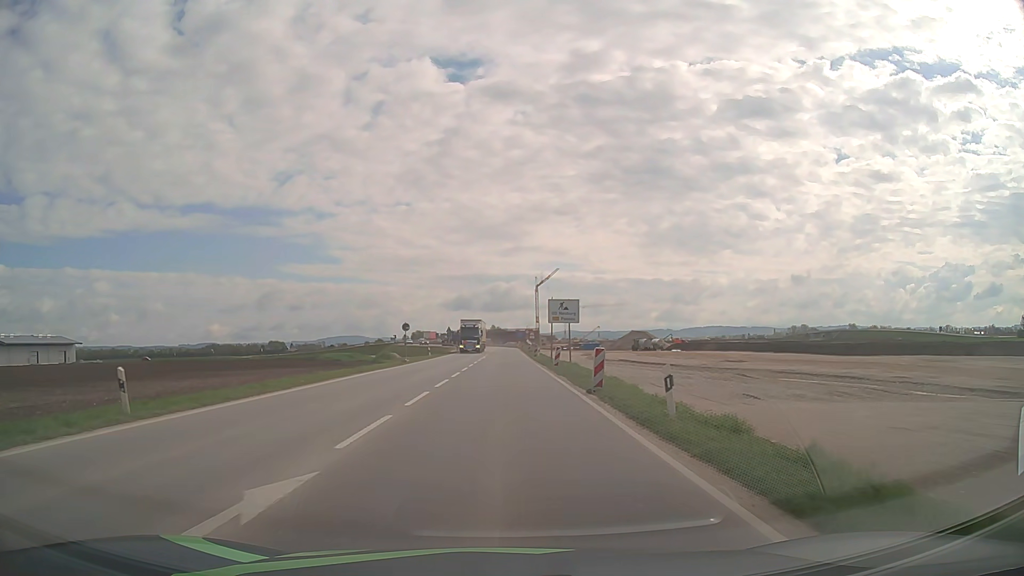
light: Day
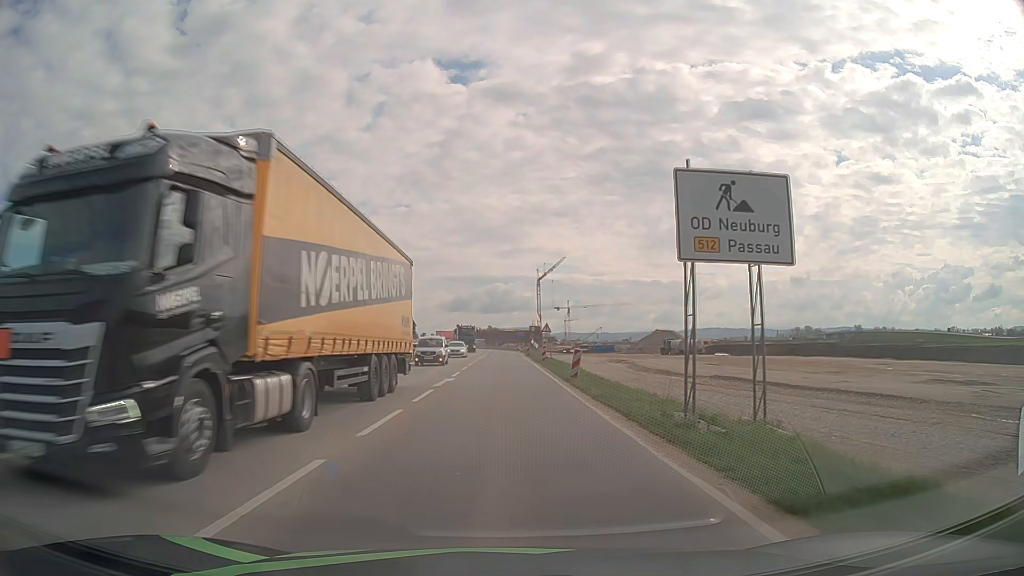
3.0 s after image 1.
(0.0, +35.0) m; 0°
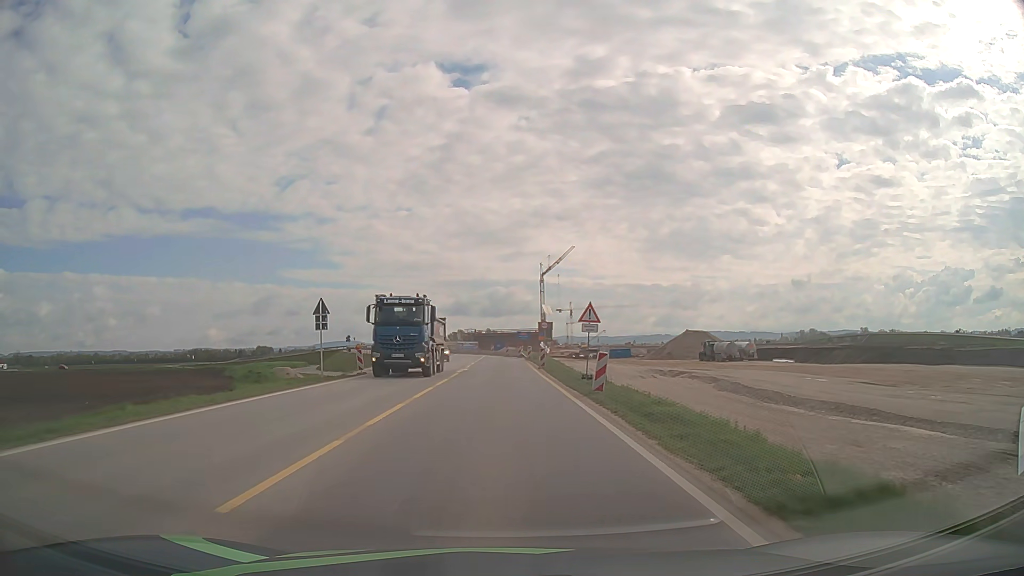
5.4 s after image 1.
(0.0, +28.6) m; 0°
(0, +10) (0, +20) (0, +30) (0, +40) (-1, +50) (-1, +60) (-3, +70) (-5, +80) (-8, +89) (-12, +98) m
